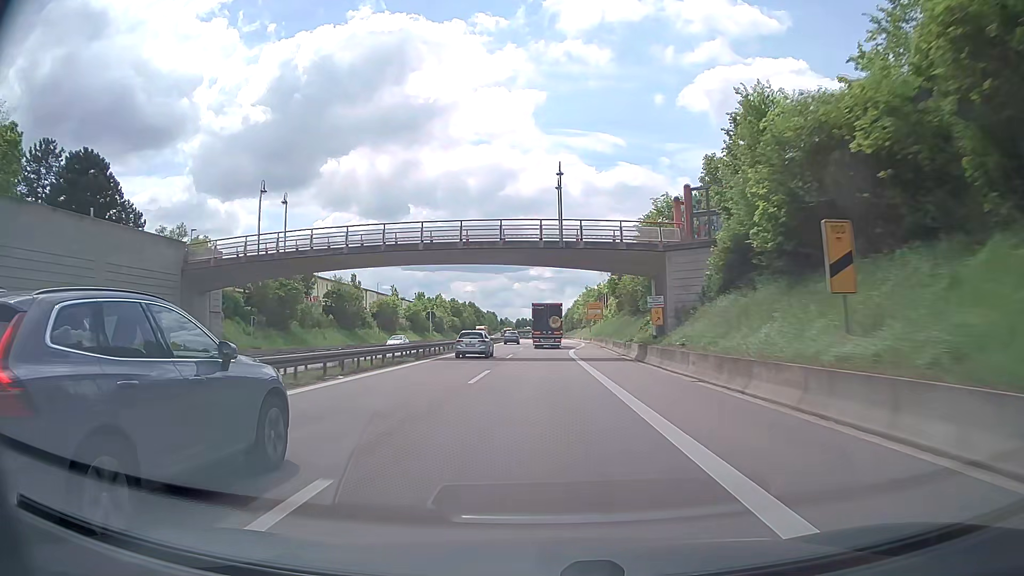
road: trunk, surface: asphalt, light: Day
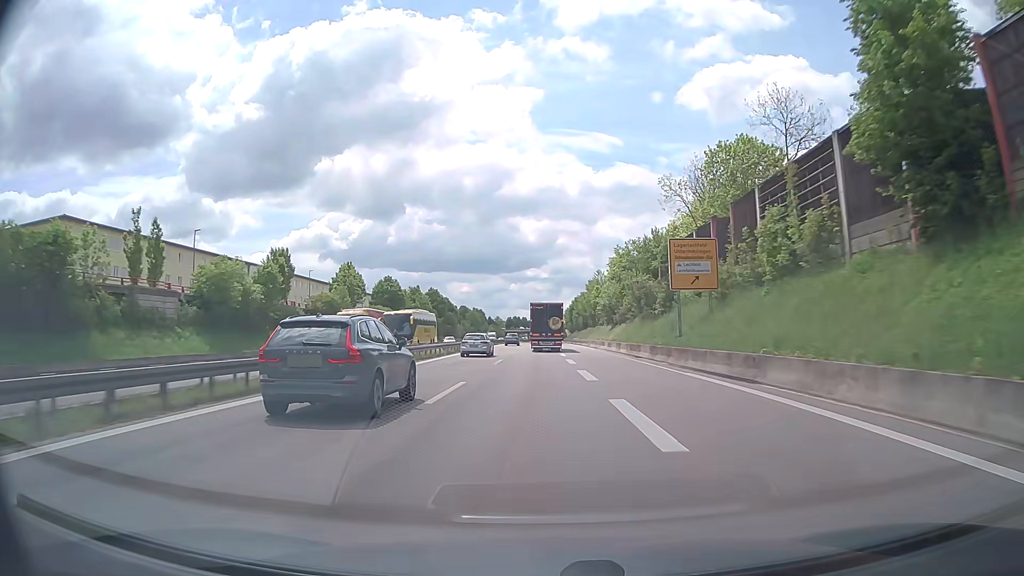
(+0.1, +77.4) m; 0°
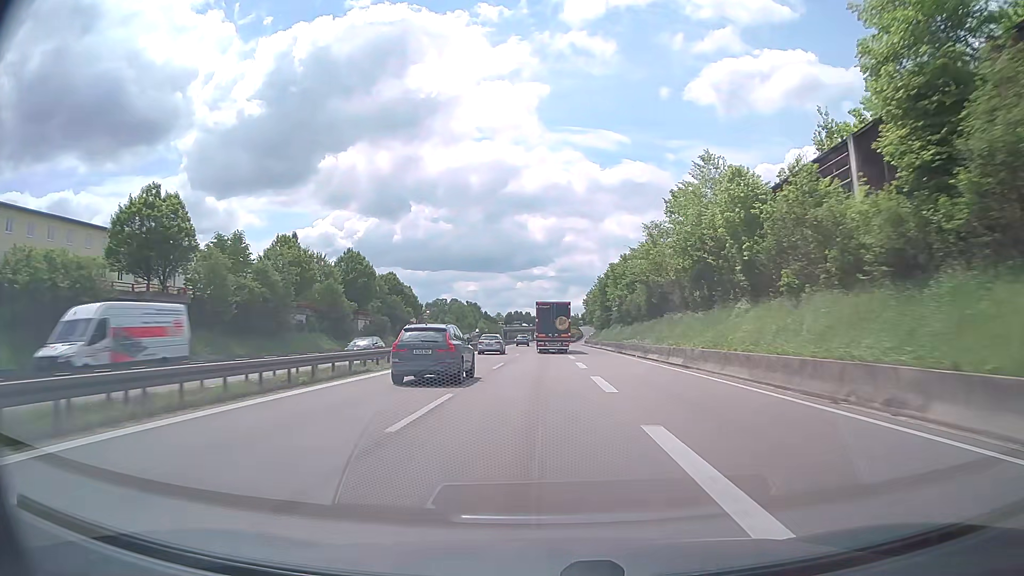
(-0.1, +75.9) m; 0°
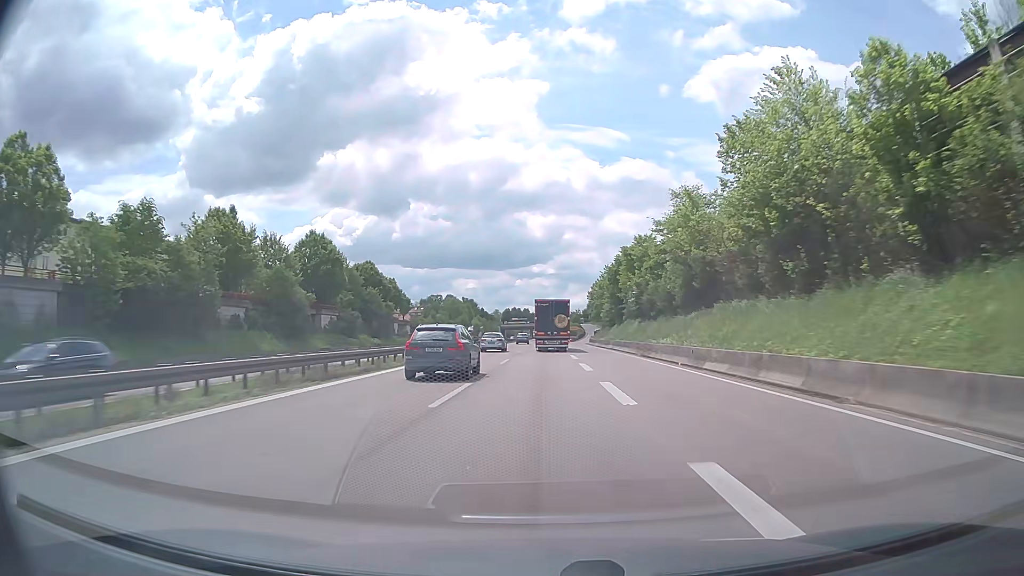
(0.0, +15.0) m; 0°
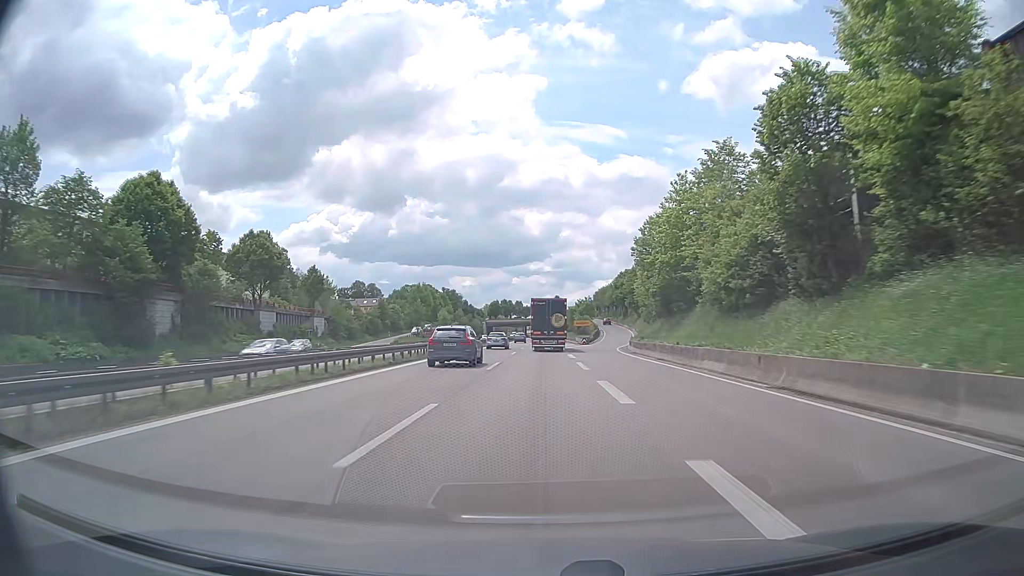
(+0.1, +59.8) m; 0°
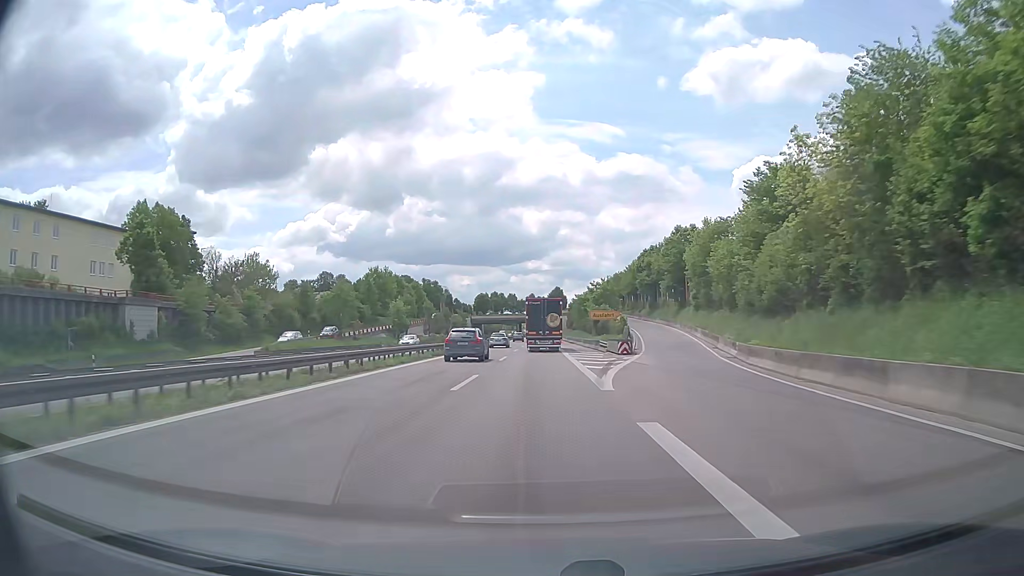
(+0.1, +44.9) m; 0°
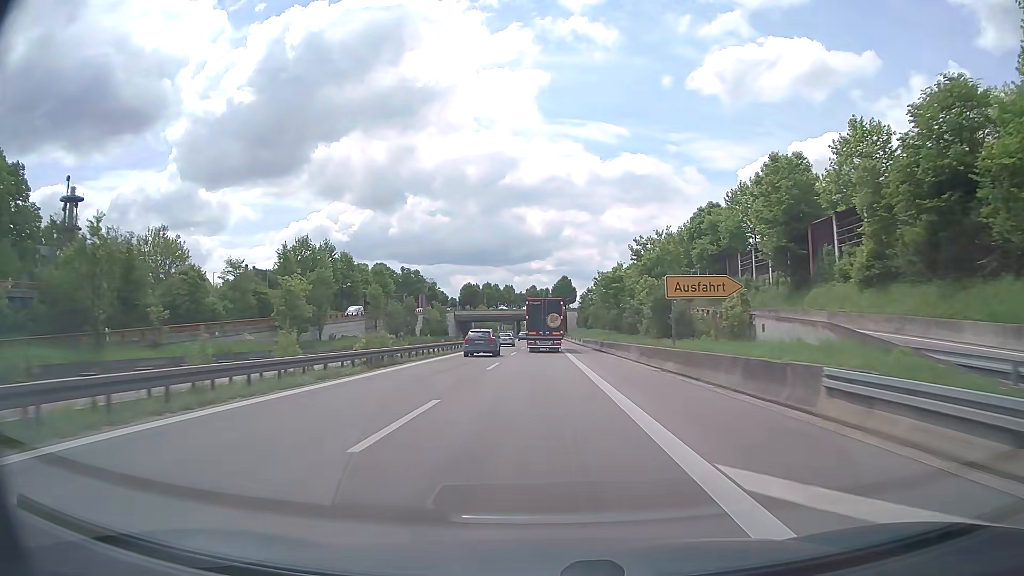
(-0.1, +44.7) m; 0°
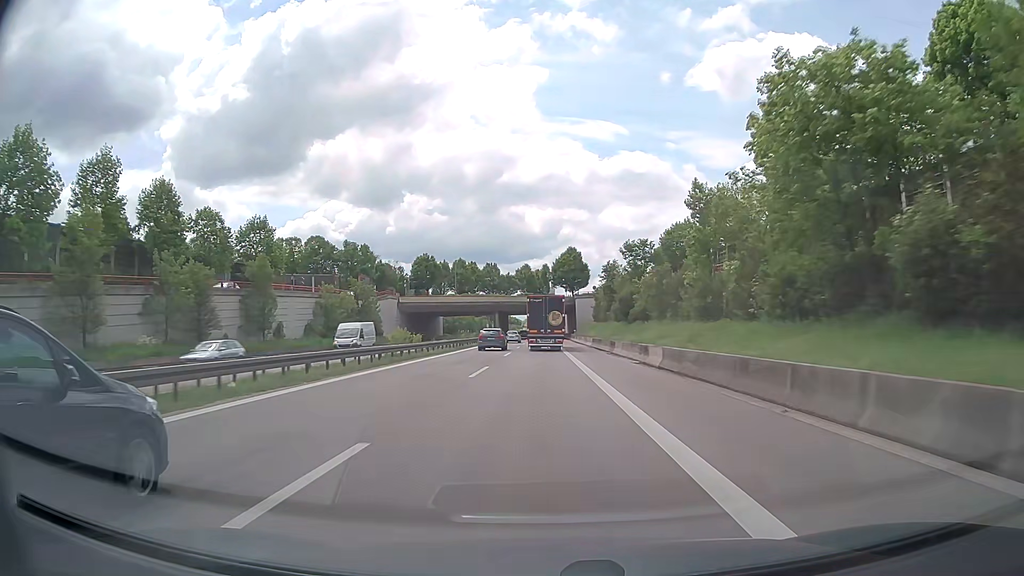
(+0.1, +59.8) m; 0°
(0, +10) (0, +20) (0, +30) (0, +40) (0, +50) (0, +60) (0, +70) (0, +80) (0, +90) (0, +100) m
